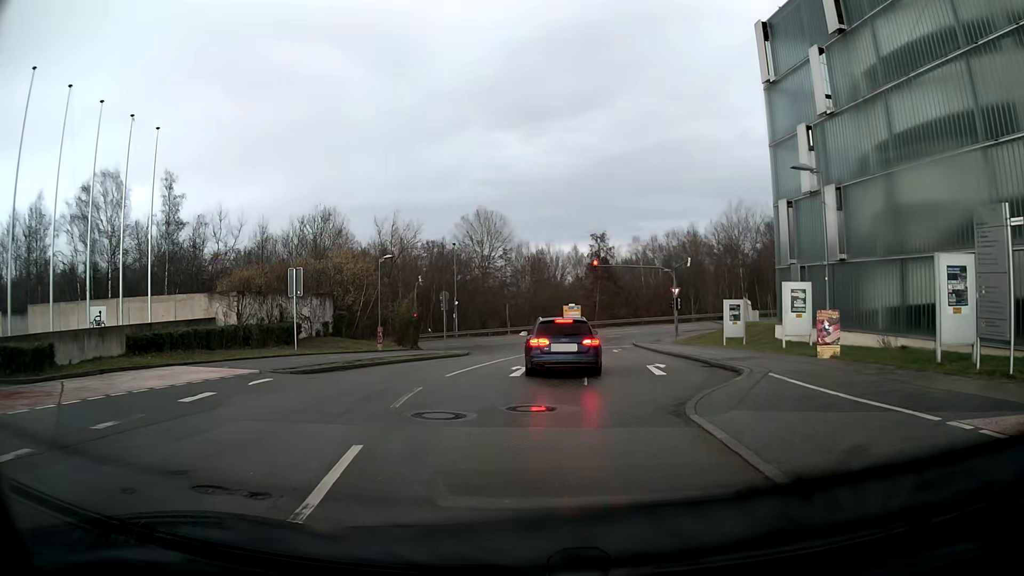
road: residential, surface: asphalt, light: Day
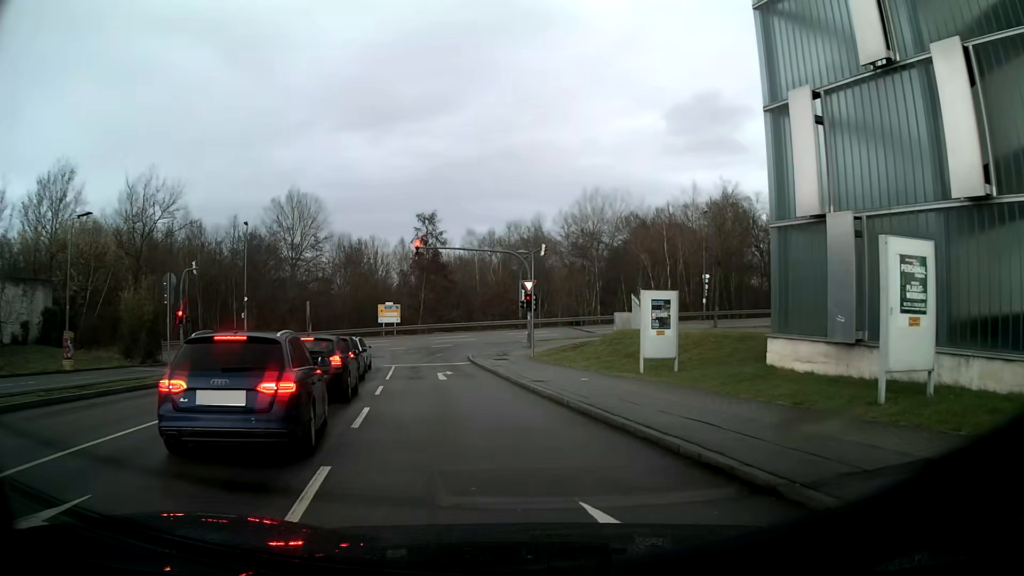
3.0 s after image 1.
(+1.7, +15.7) m; +13°
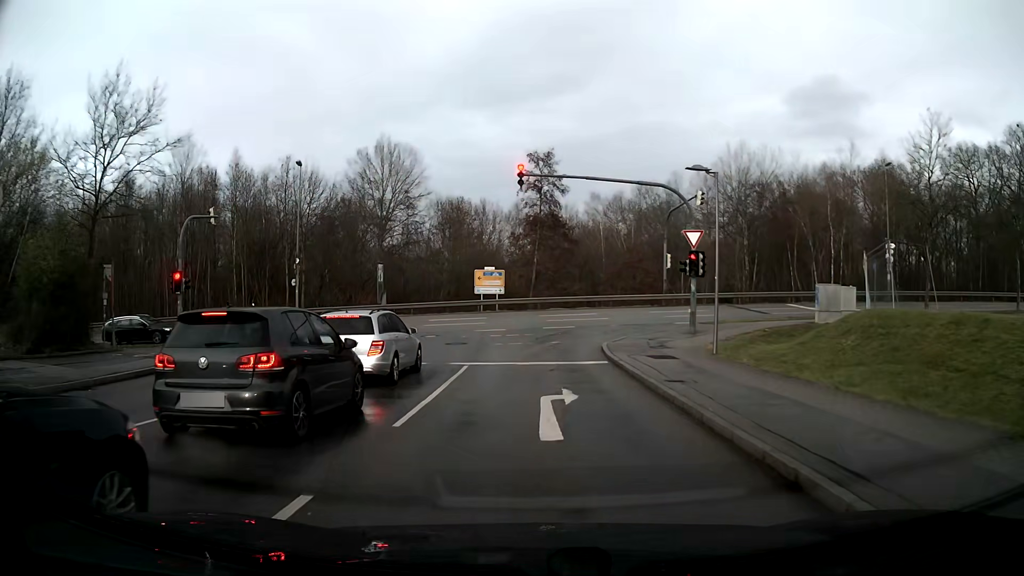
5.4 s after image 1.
(-1.4, +14.1) m; -9°
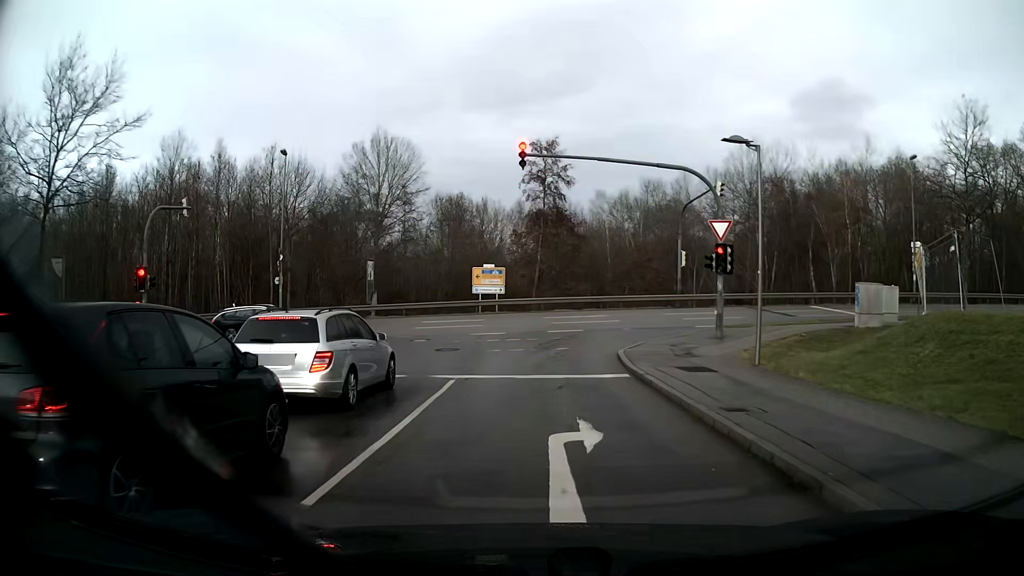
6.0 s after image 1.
(0.0, +3.4) m; 0°
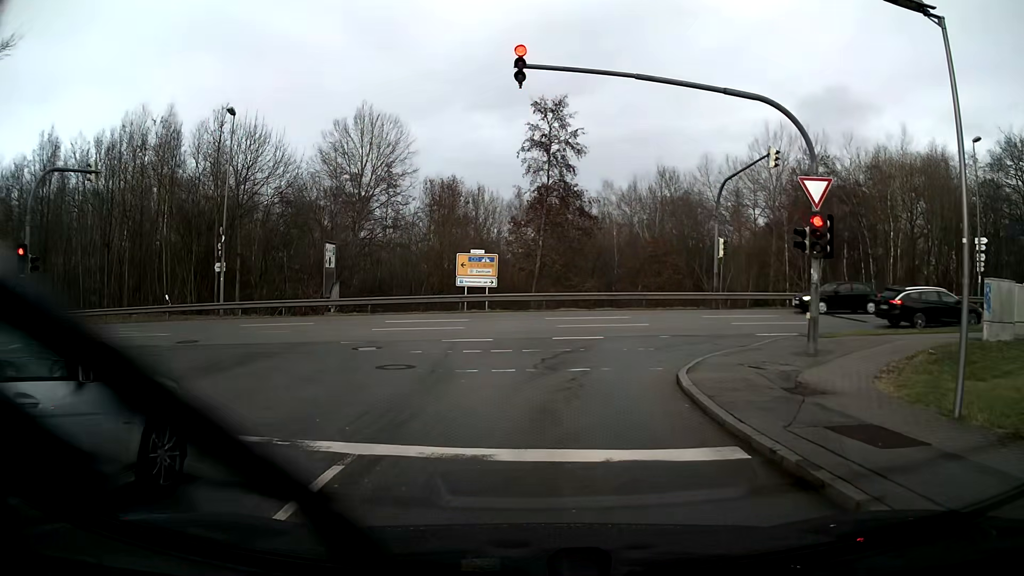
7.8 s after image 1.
(0.0, +7.8) m; 0°
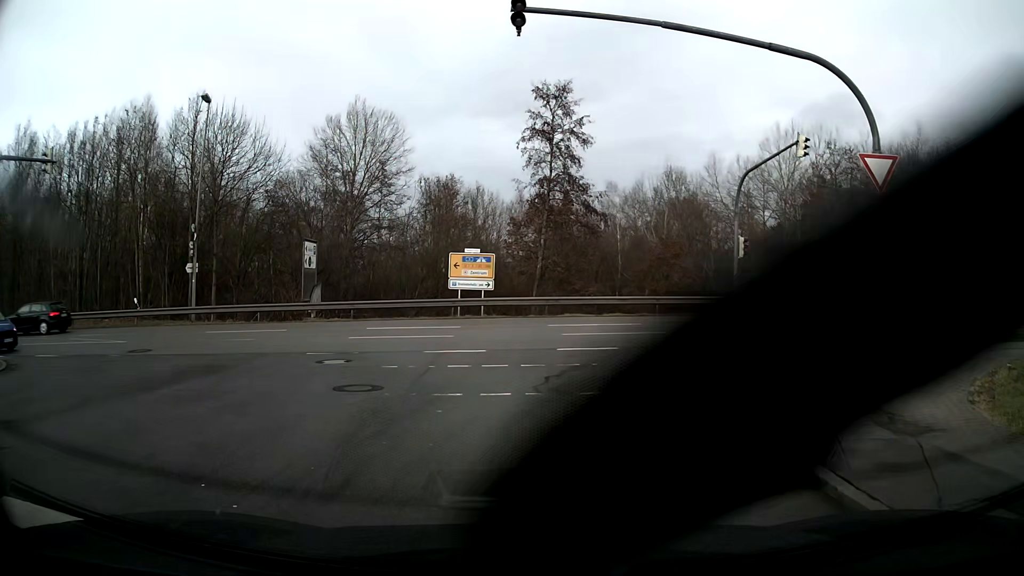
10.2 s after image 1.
(0.0, +2.9) m; -1°
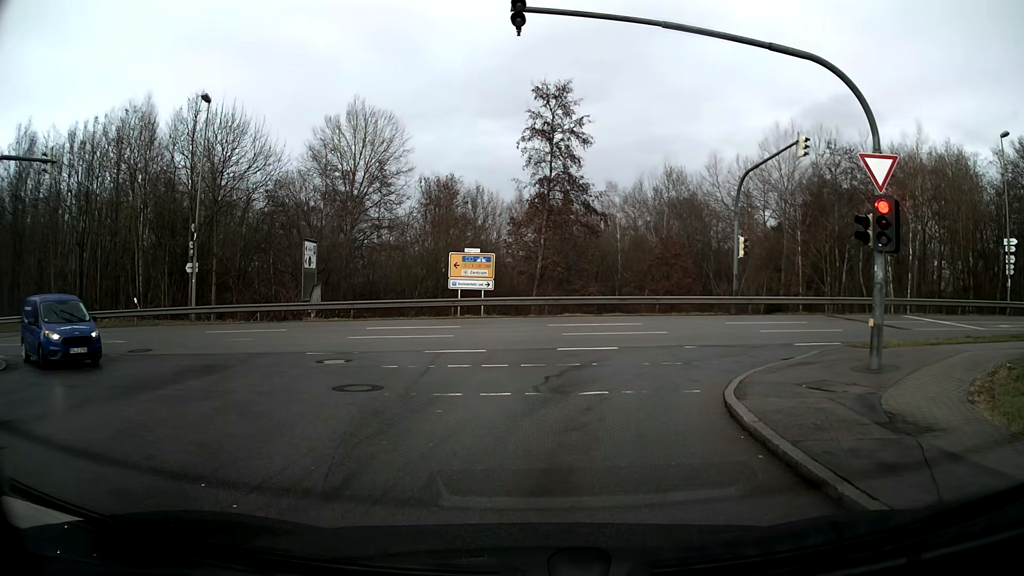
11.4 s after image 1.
(0.0, 0.0) m; 0°
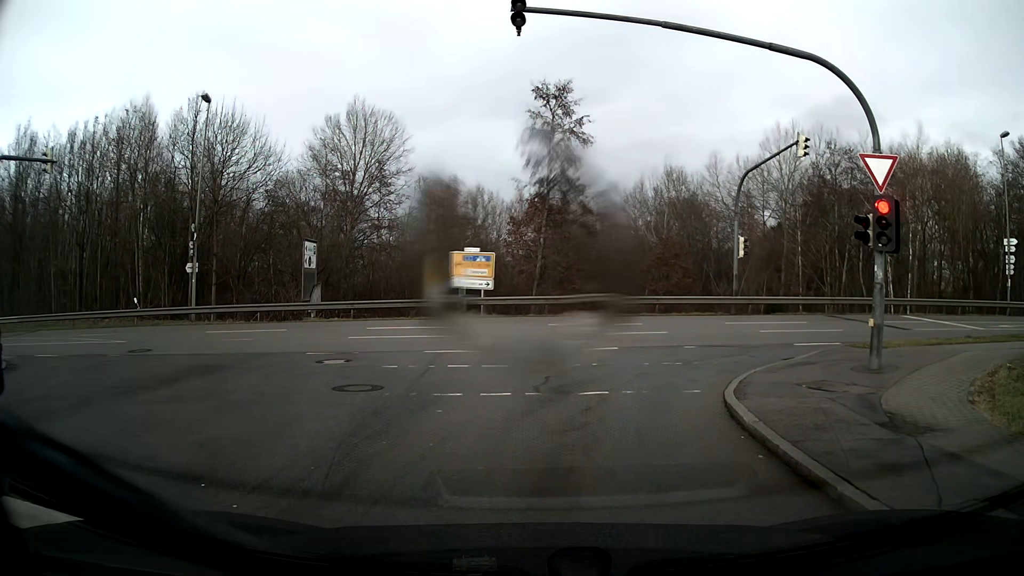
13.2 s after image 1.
(0.0, 0.0) m; 0°
(+1, +10) (+7, +18) (+16, +19) (+26, +20) (+36, +20) (+46, +20) (+56, +20) (+66, +20) (+76, +21) (+86, +21) m
